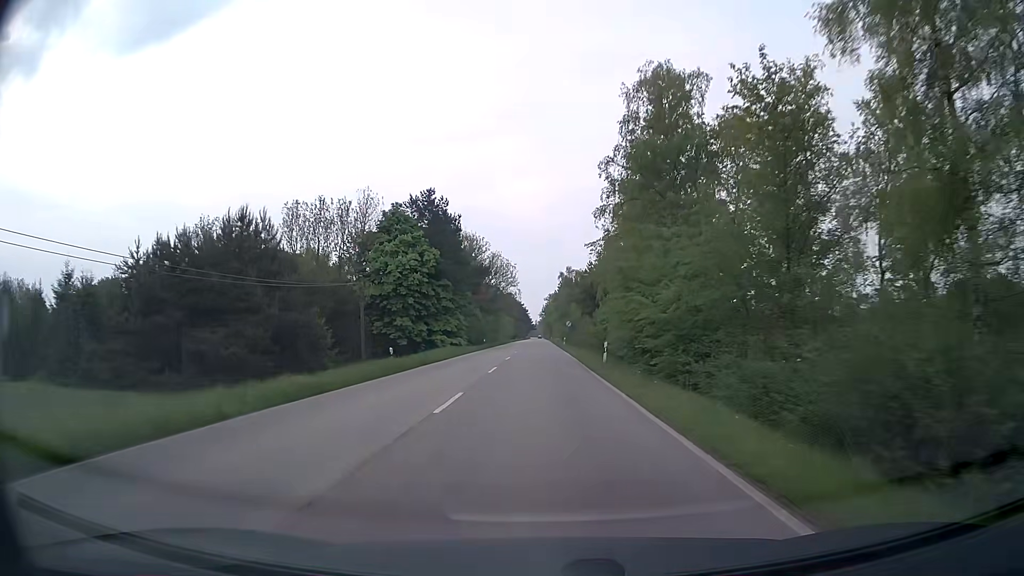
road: secondary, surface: asphalt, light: Day
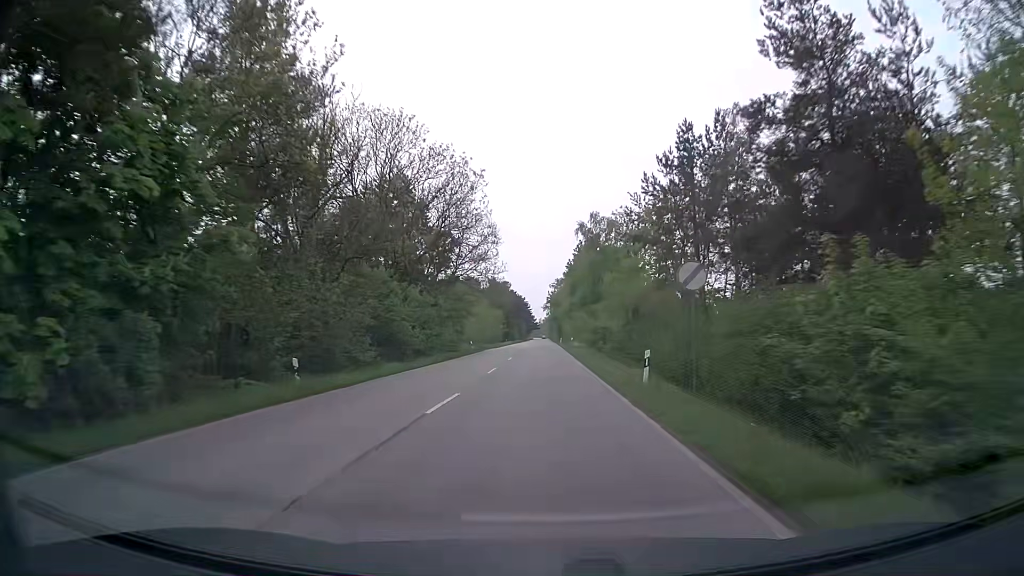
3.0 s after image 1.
(-0.3, +60.4) m; 0°
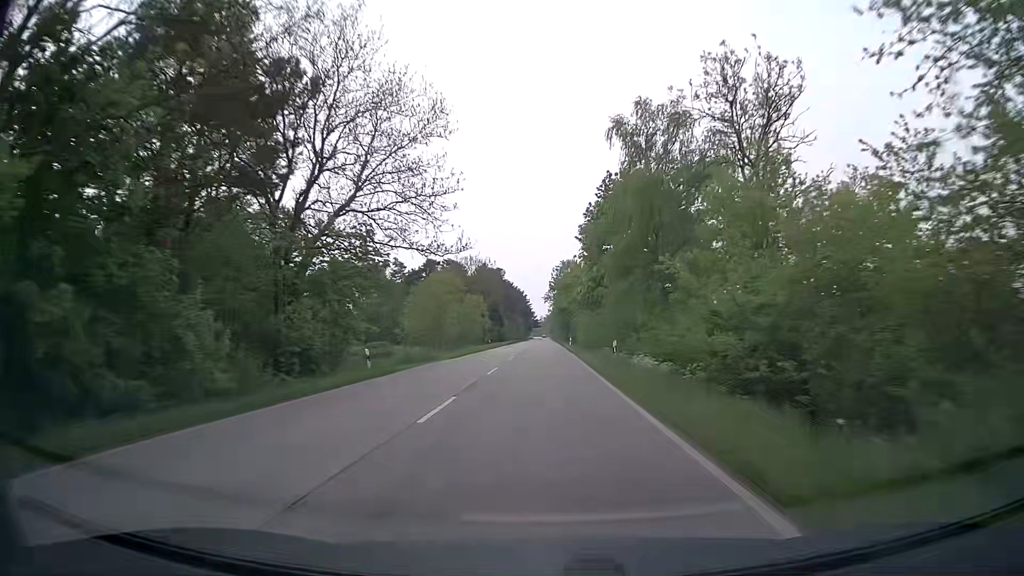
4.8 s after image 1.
(-0.2, +37.1) m; 0°
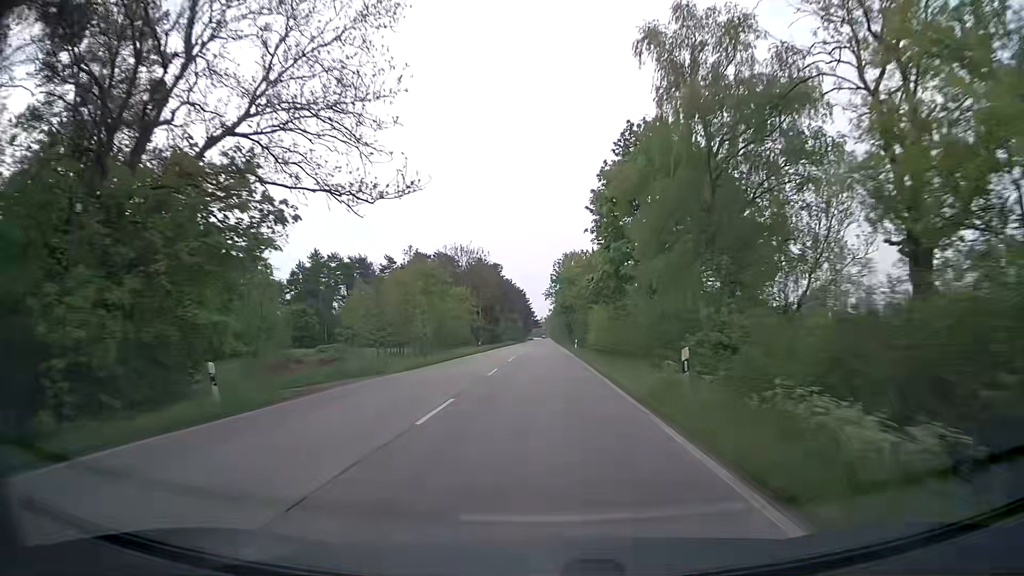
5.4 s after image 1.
(0.0, +12.5) m; 0°
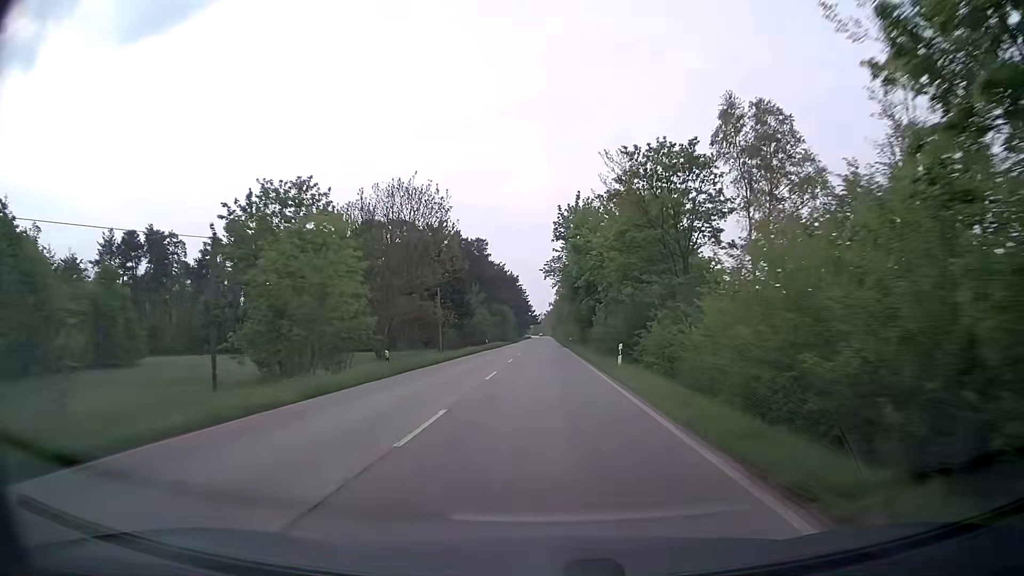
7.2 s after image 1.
(-0.1, +37.9) m; 0°
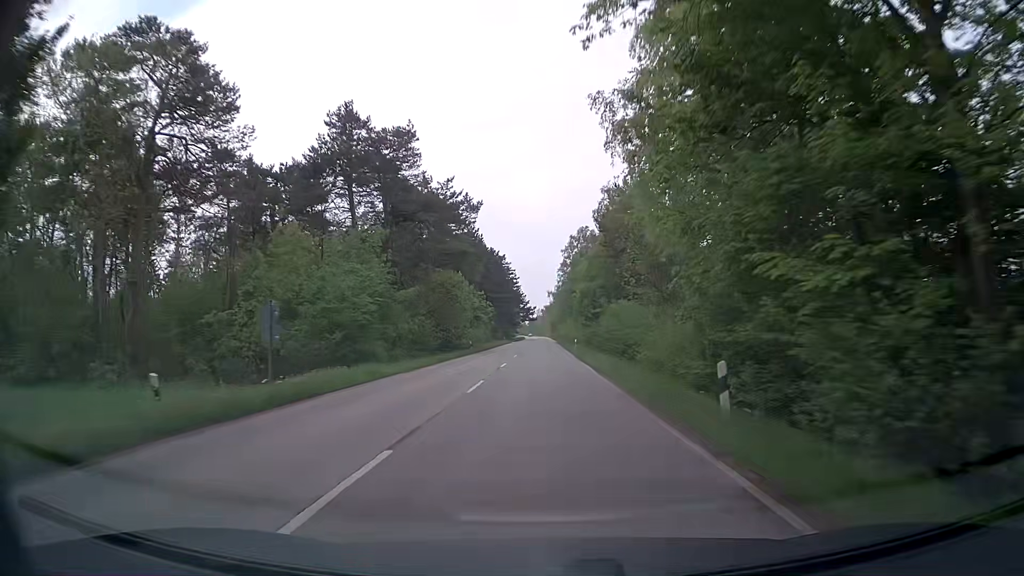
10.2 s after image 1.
(+0.3, +64.4) m; +1°
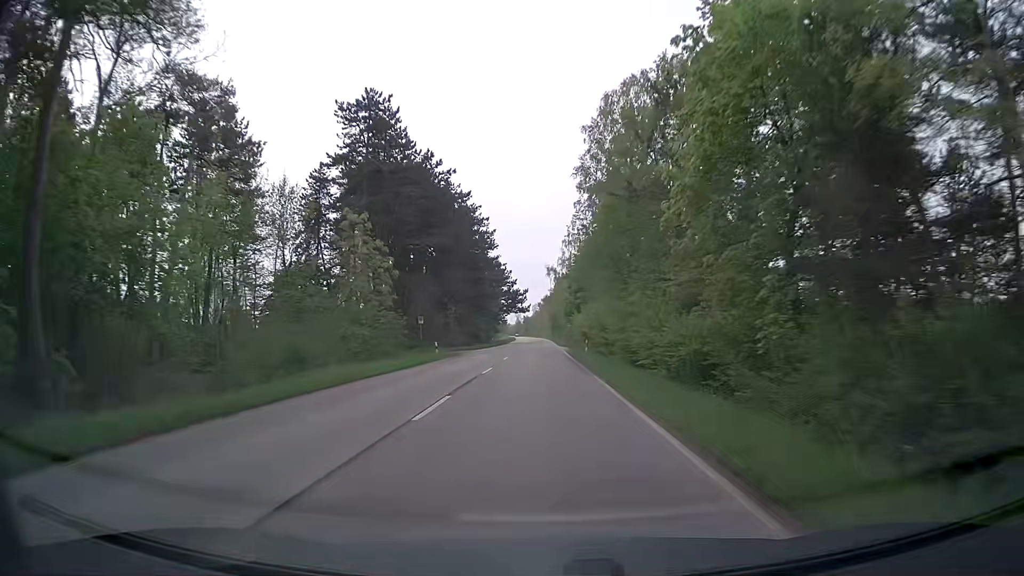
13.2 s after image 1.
(-0.4, +65.6) m; 0°
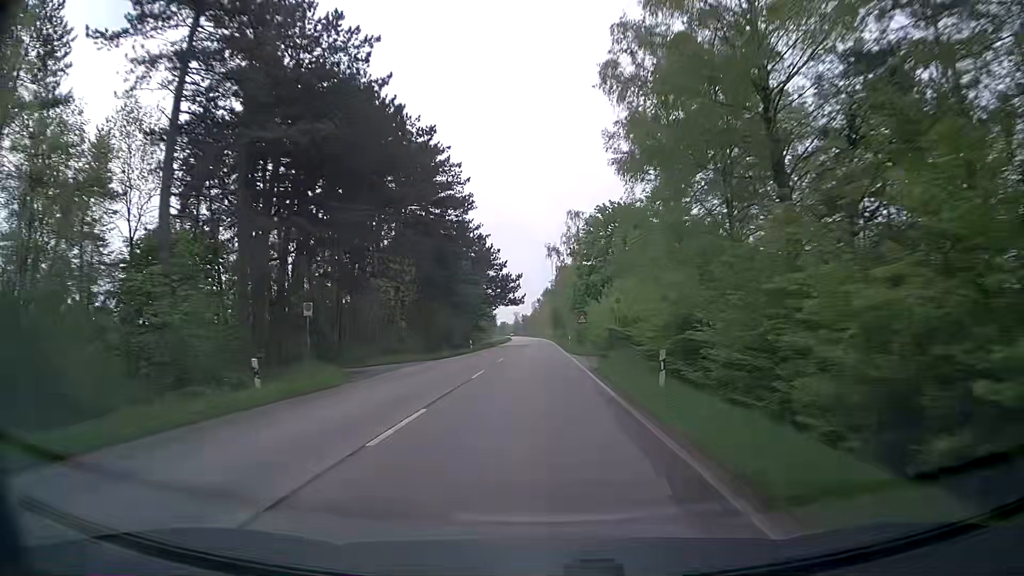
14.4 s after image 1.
(0.0, +26.5) m; 0°
(0, +10) (0, +20) (0, +30) (0, +40) (0, +50) (0, +60) (0, +70) (0, +80) (0, +90) (0, +100) m
